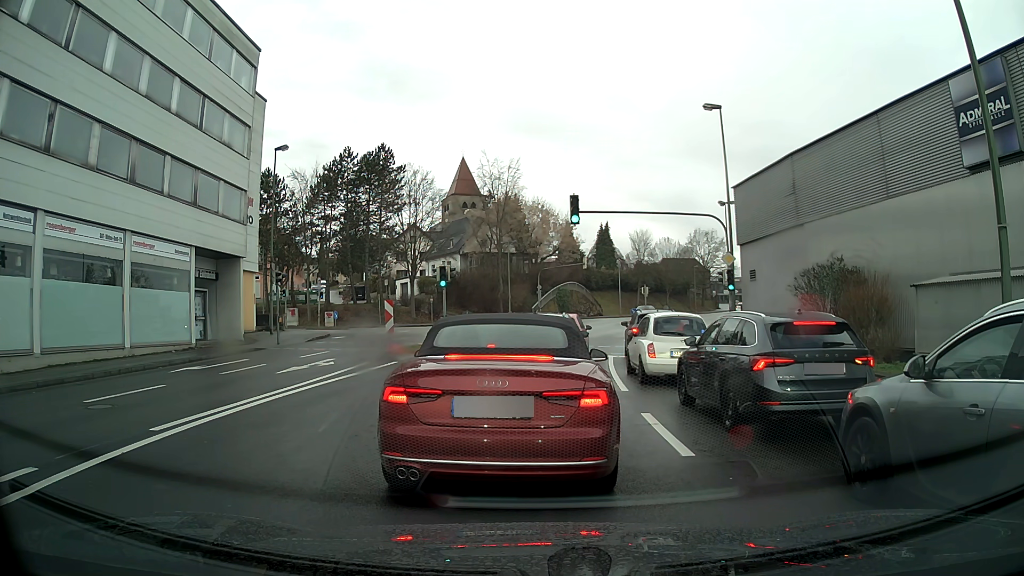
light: Day
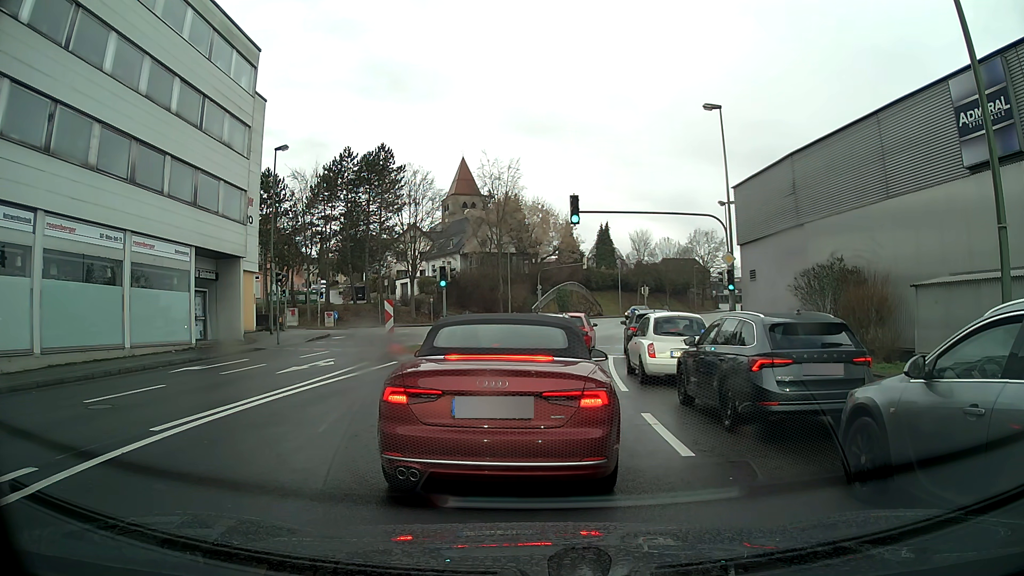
(0.0, 0.0) m; 0°
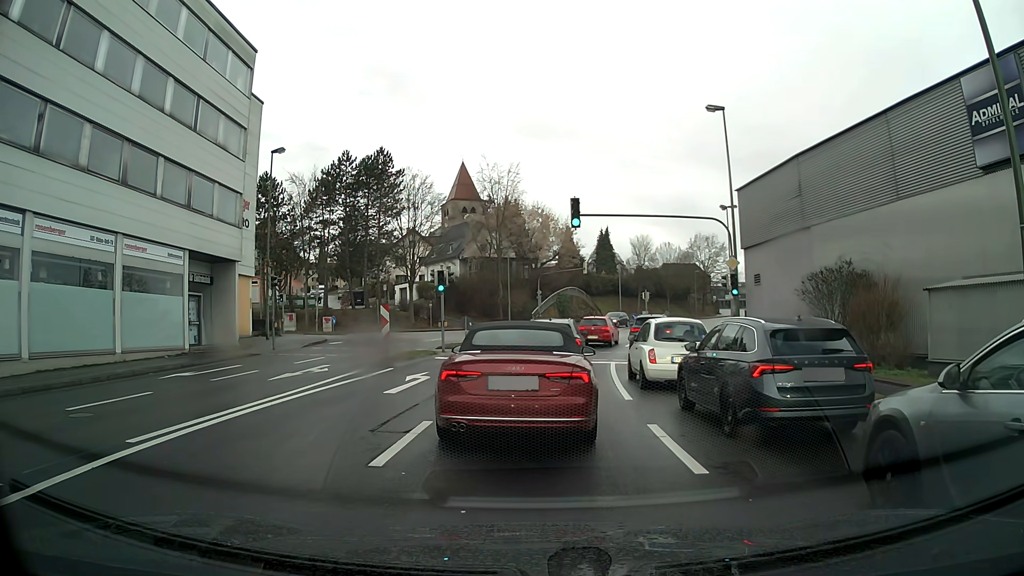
(0.0, +0.6) m; -1°
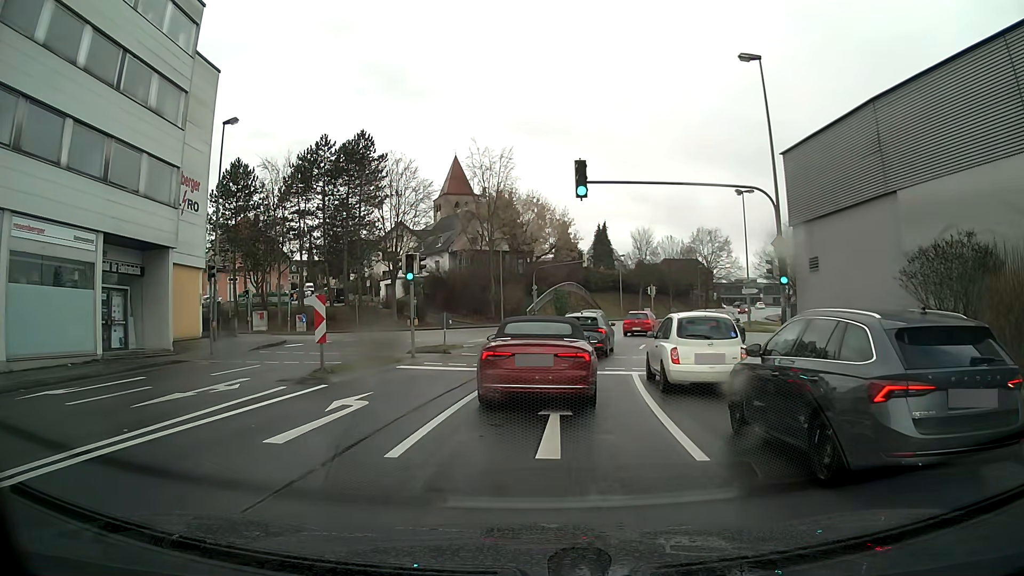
(+0.1, +6.1) m; +1°
